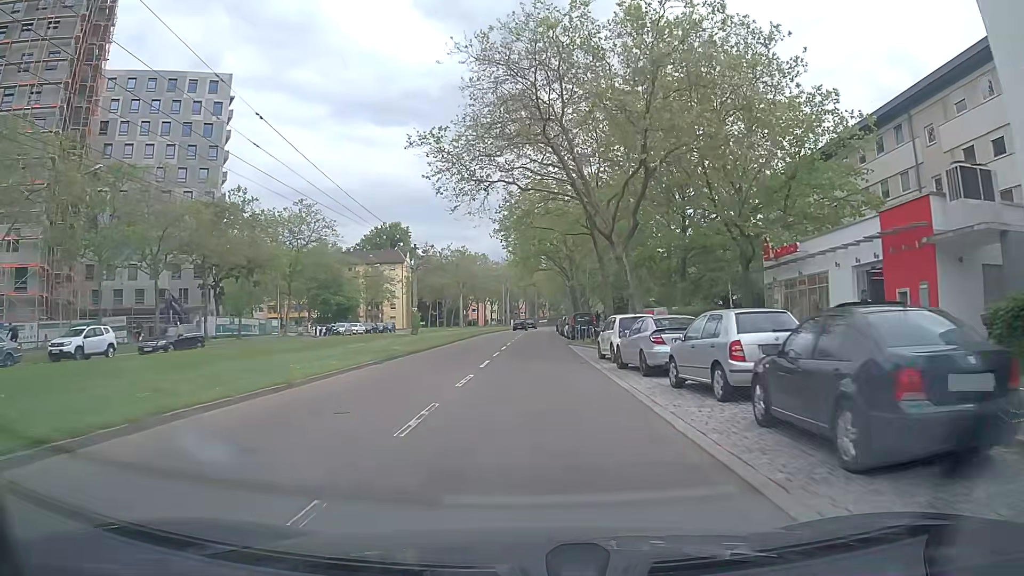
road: tertiary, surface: asphalt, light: Day
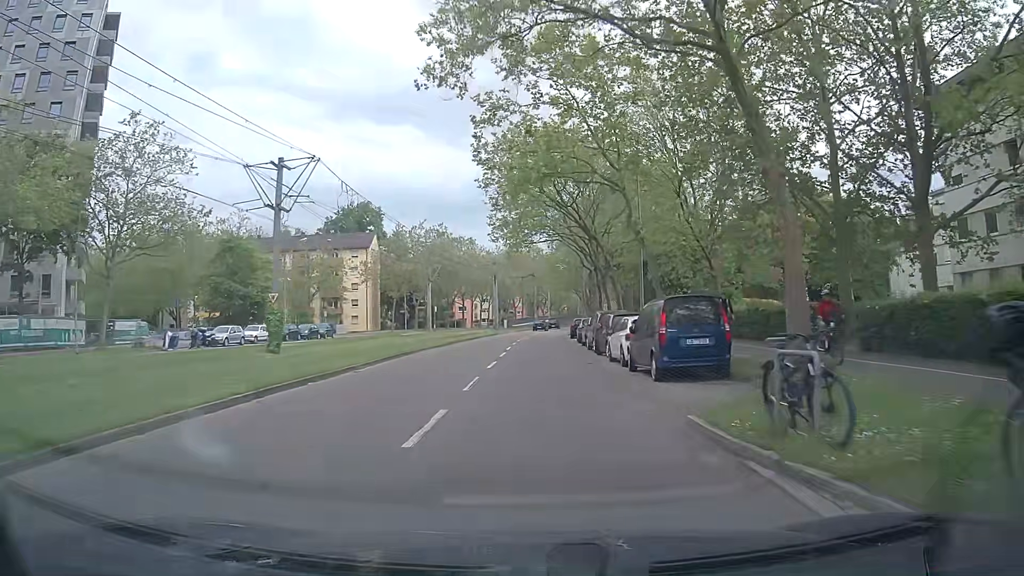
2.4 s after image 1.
(-0.2, +30.5) m; -1°
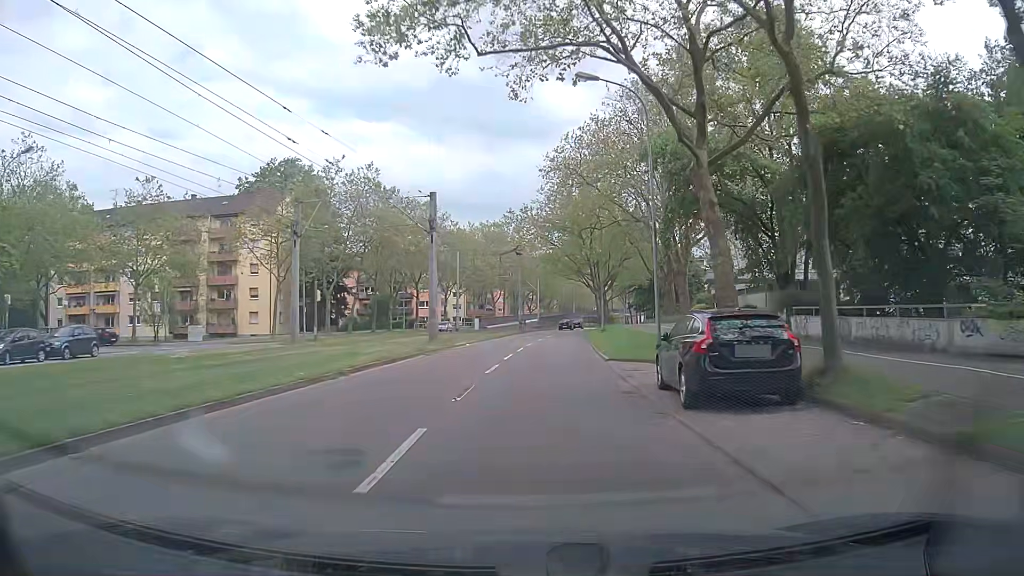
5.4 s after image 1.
(+0.8, +38.5) m; +1°
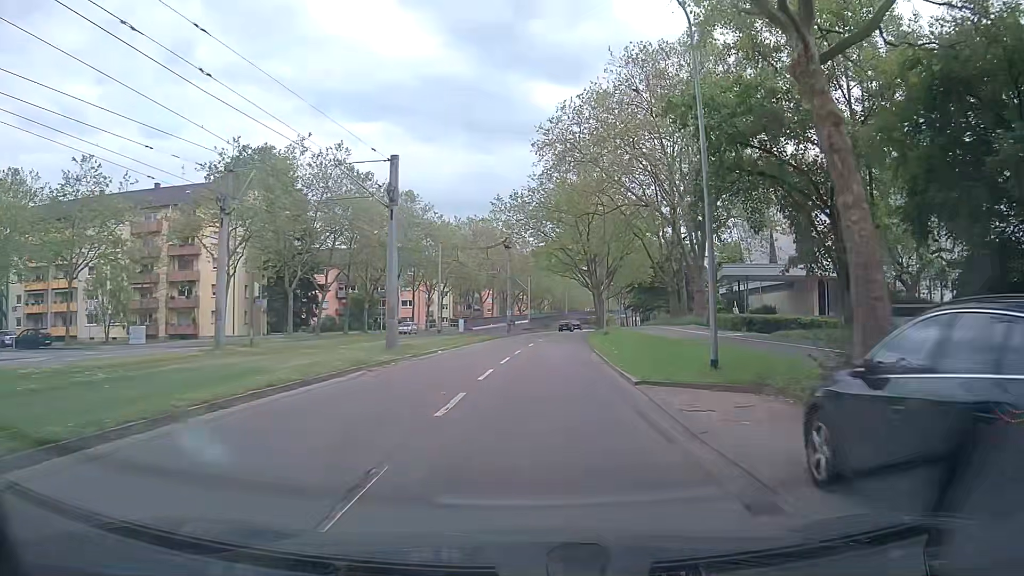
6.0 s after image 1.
(+0.1, +7.7) m; +2°
